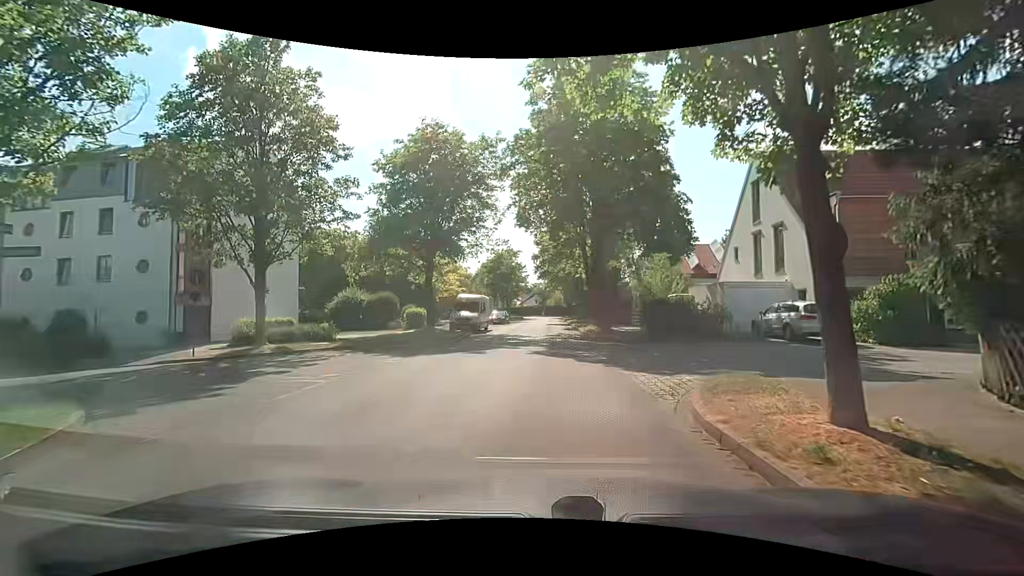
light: Day
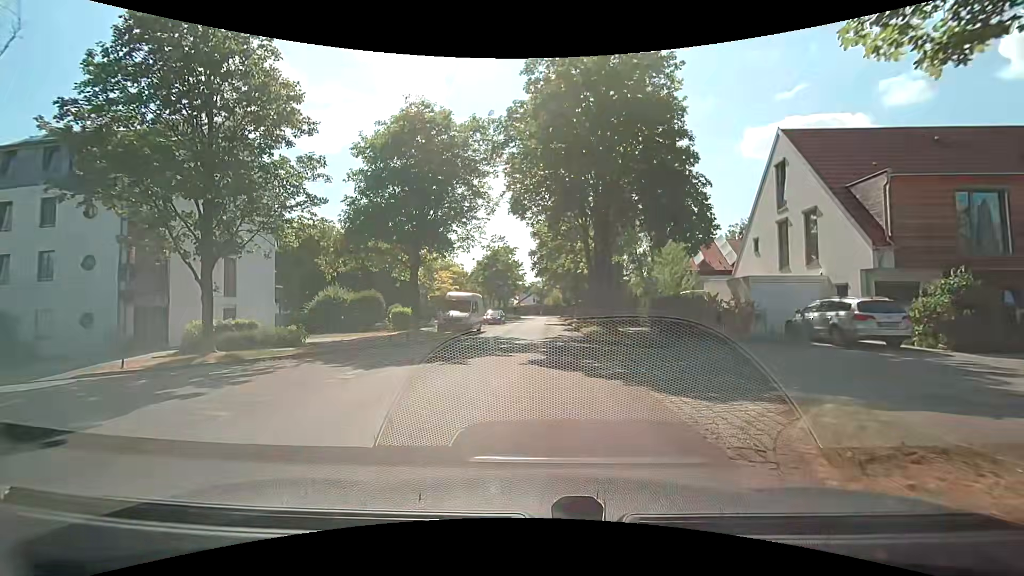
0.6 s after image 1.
(-0.1, +3.2) m; -1°
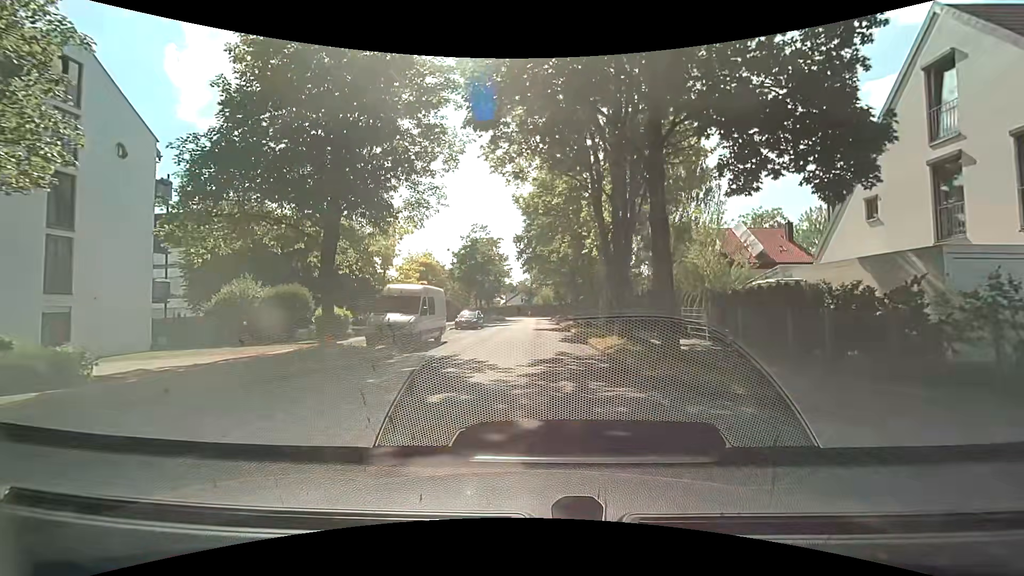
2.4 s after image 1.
(+0.2, +10.7) m; +1°
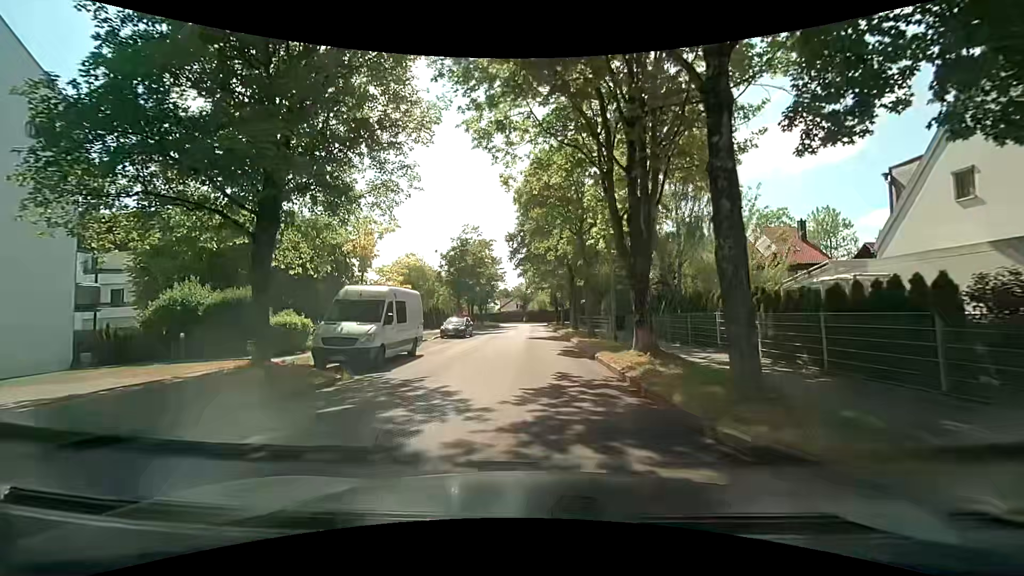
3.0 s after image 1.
(+0.1, +4.1) m; +1°
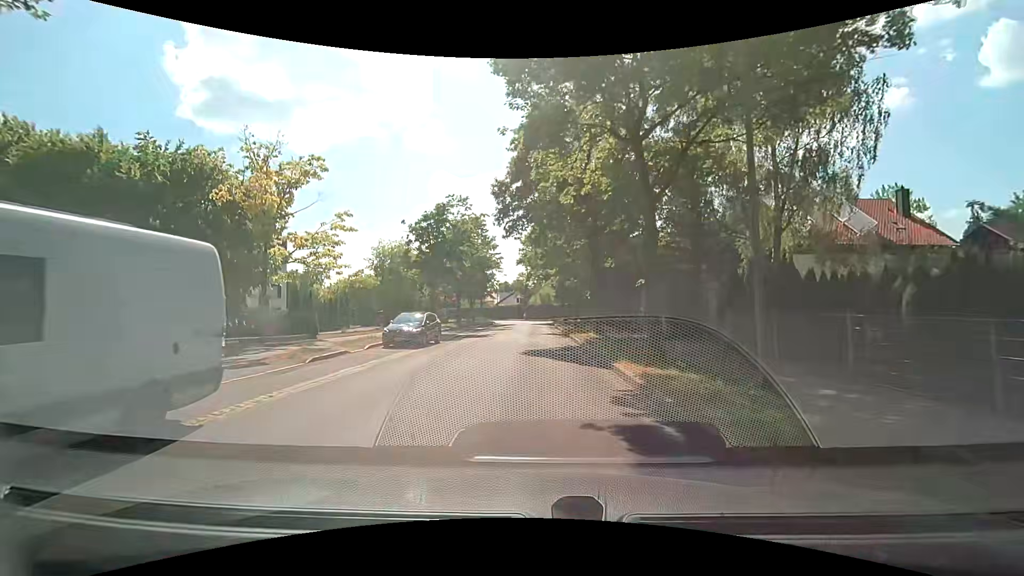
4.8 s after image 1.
(0.0, +13.6) m; +1°
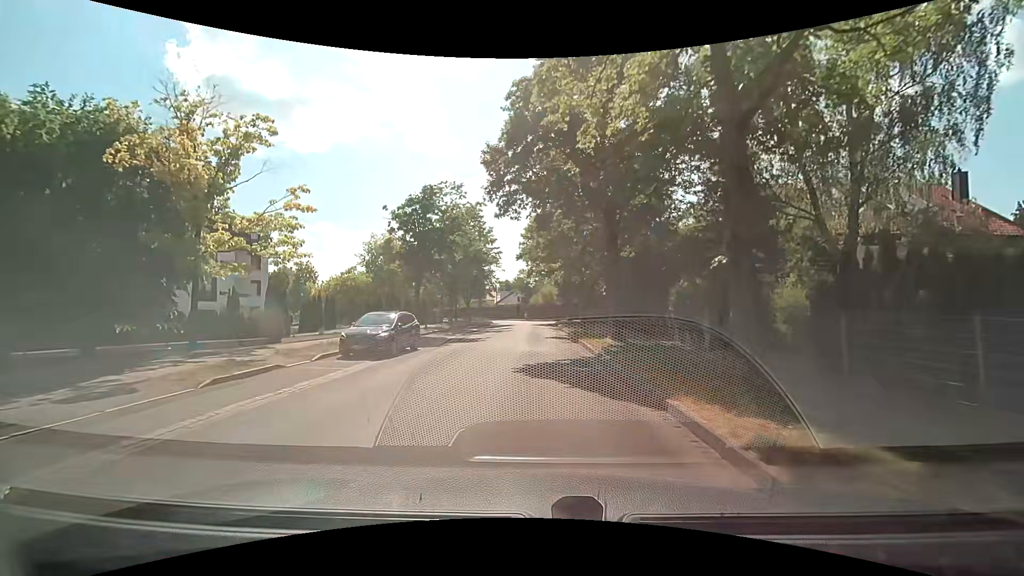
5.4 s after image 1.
(-0.1, +4.9) m; -1°
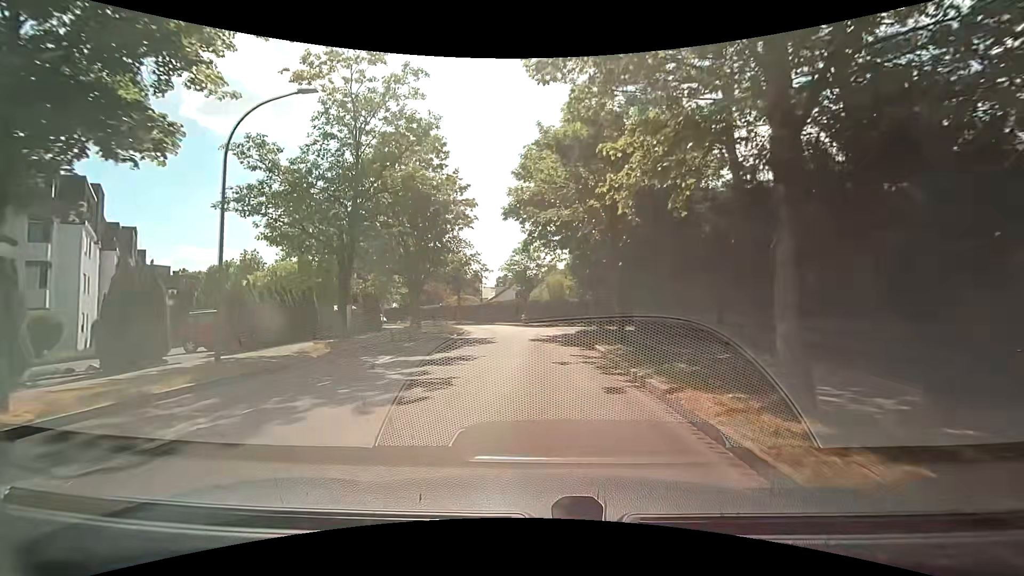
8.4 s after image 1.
(-0.5, +24.8) m; -1°
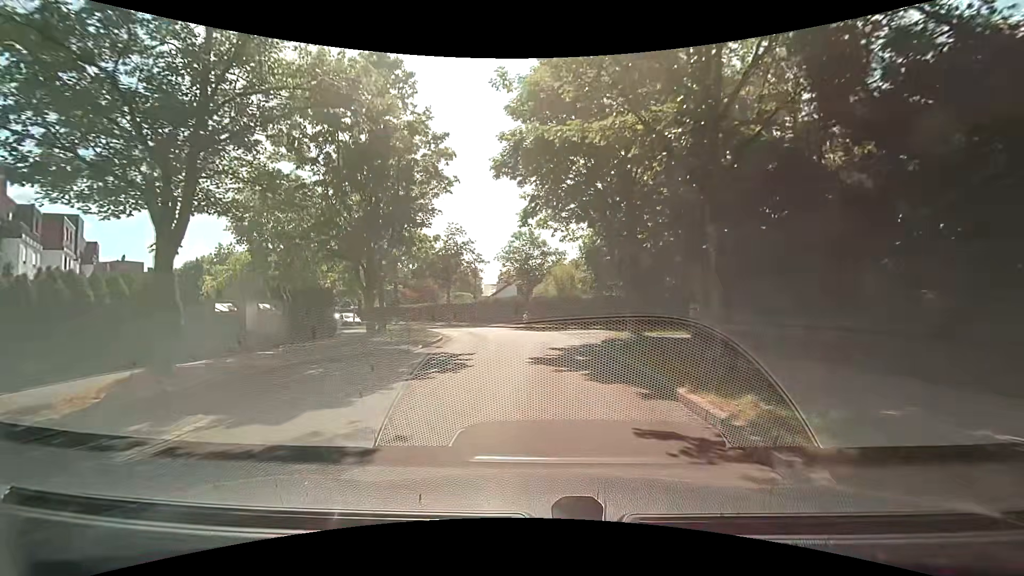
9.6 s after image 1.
(-0.2, +9.4) m; -2°
